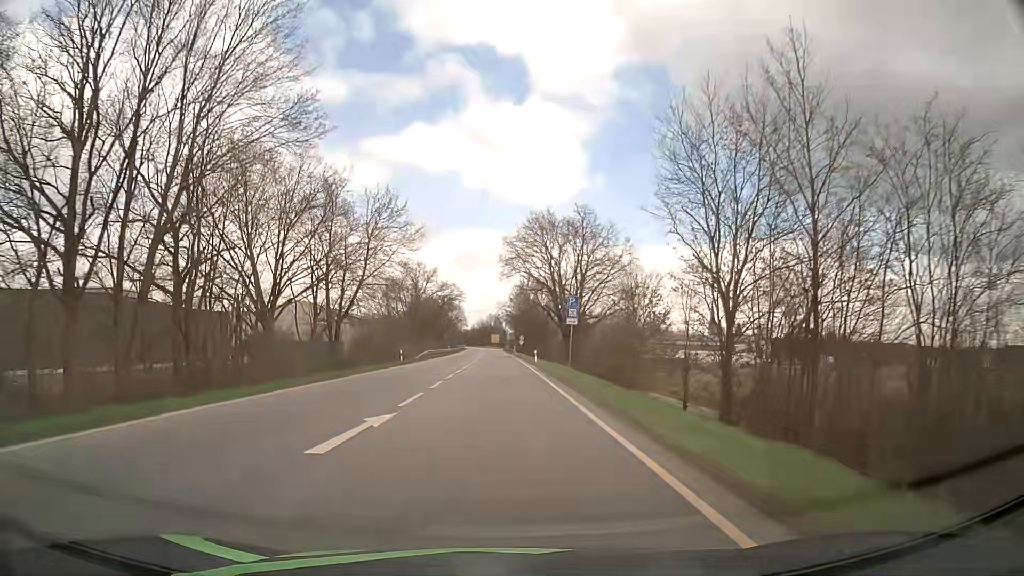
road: primary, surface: asphalt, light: Day
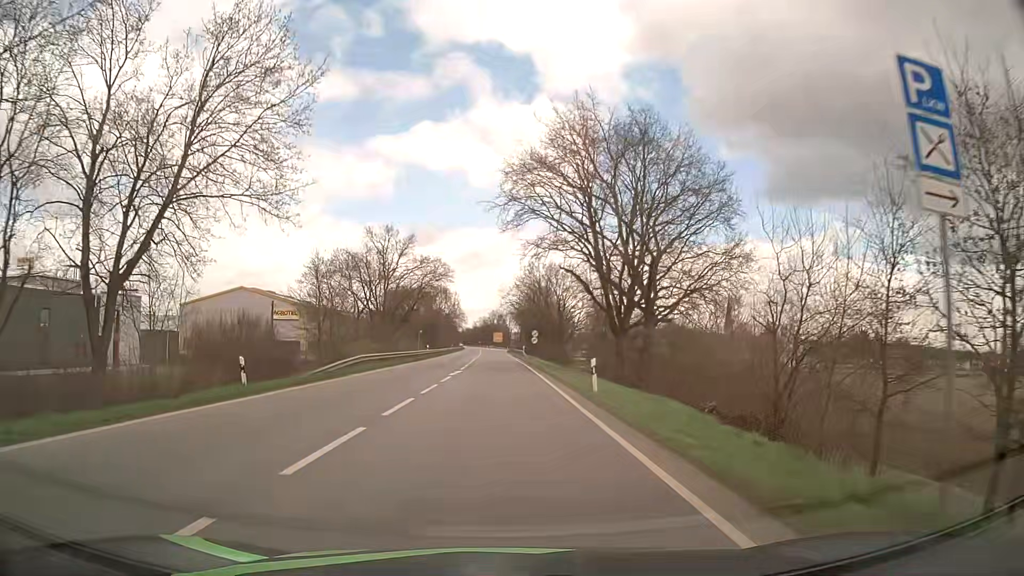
(0.0, +32.2) m; 0°
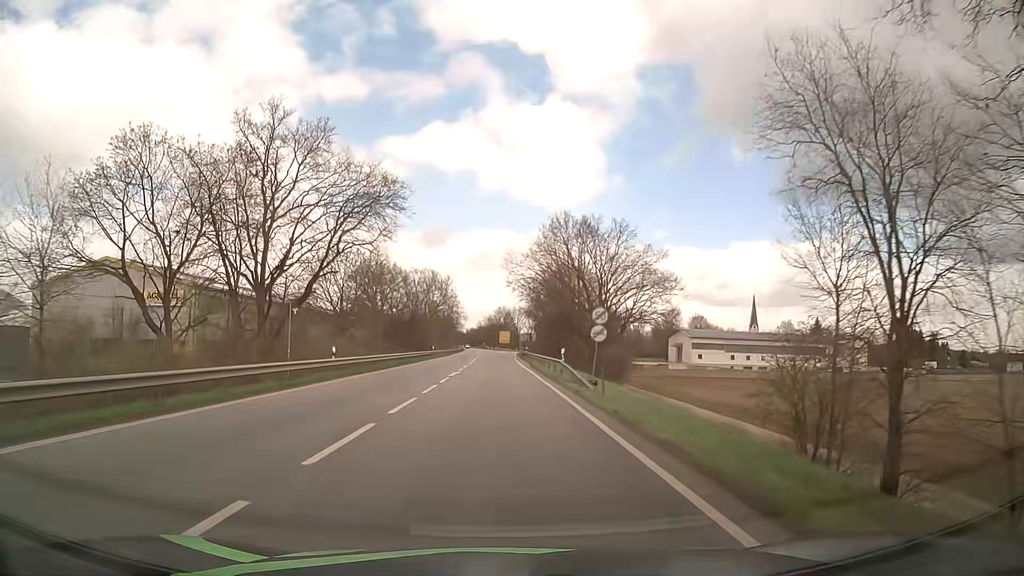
(-0.3, +41.6) m; -1°
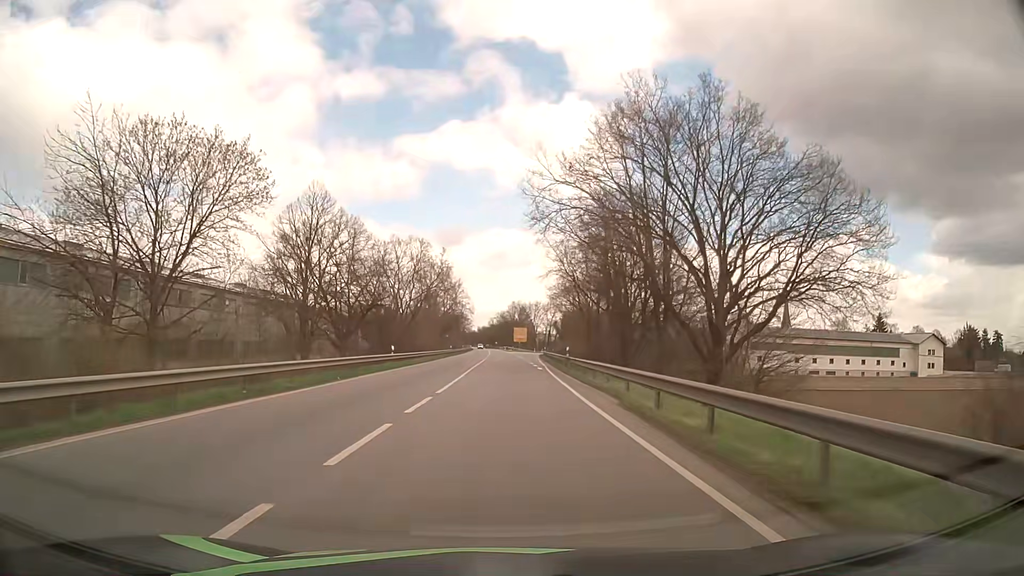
(-0.6, +36.3) m; -1°
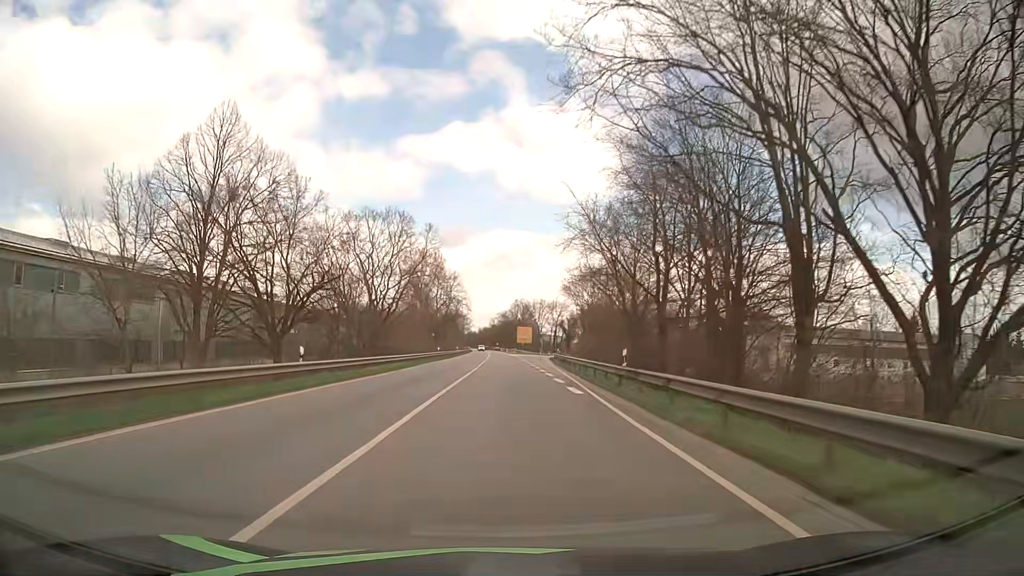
(-0.1, +19.5) m; 0°
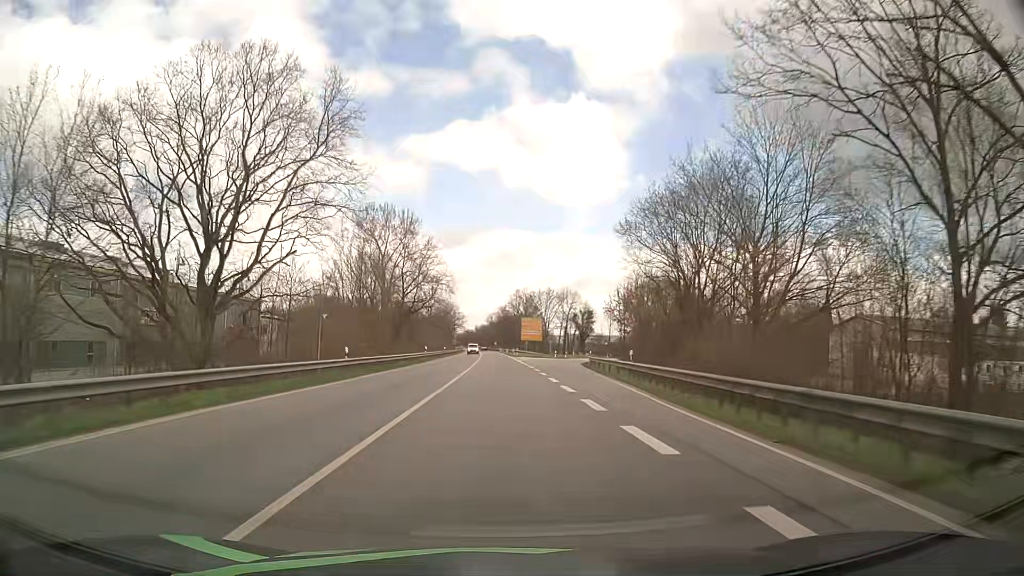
(+0.1, +42.1) m; 0°
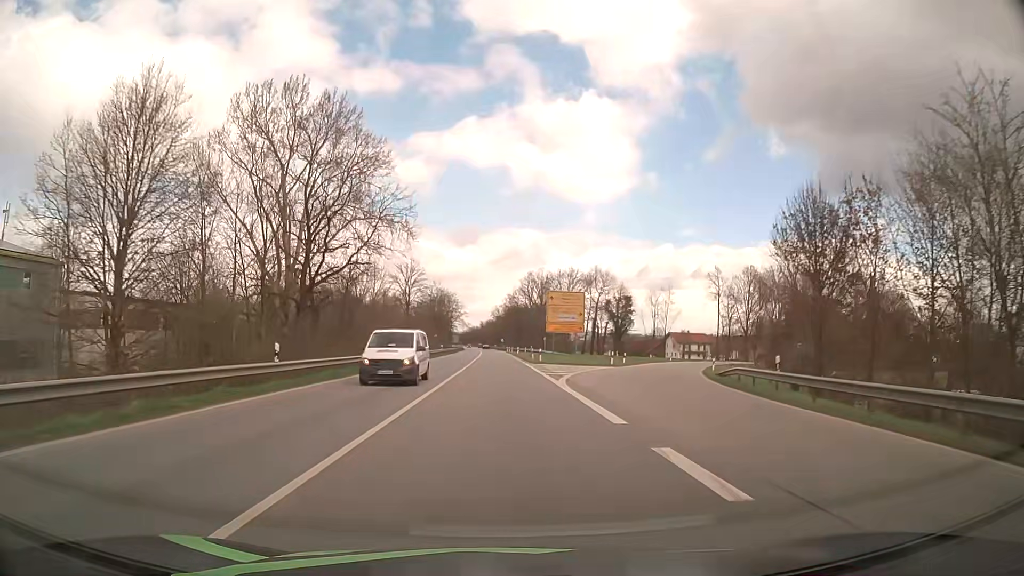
(0.0, +45.0) m; 0°
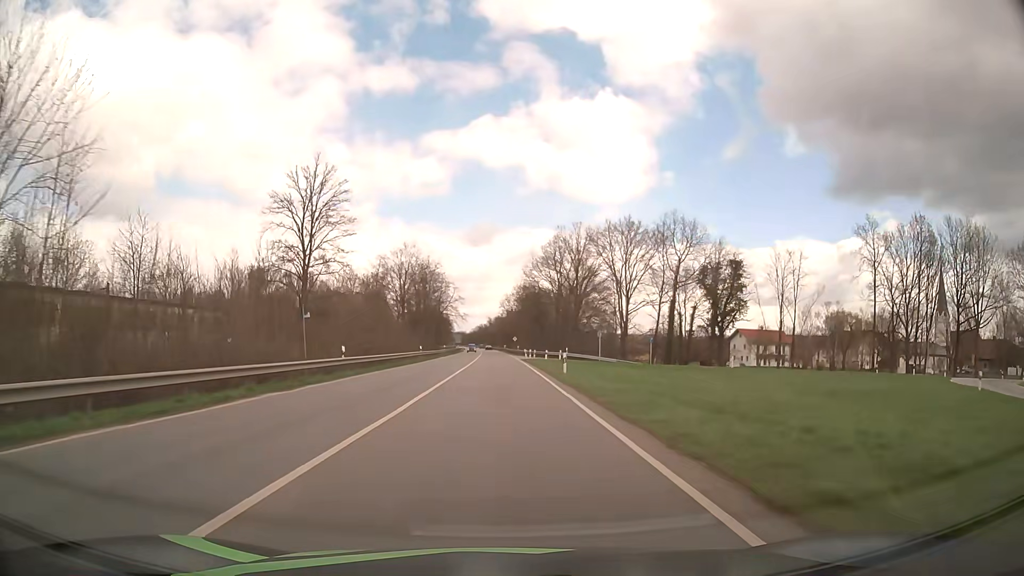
(-0.8, +58.8) m; -2°
(0, +10) (0, +20) (0, +30) (0, +40) (0, +50) (0, +60) (-1, +70) (-1, +80) (-1, +90) (-1, +100) m
